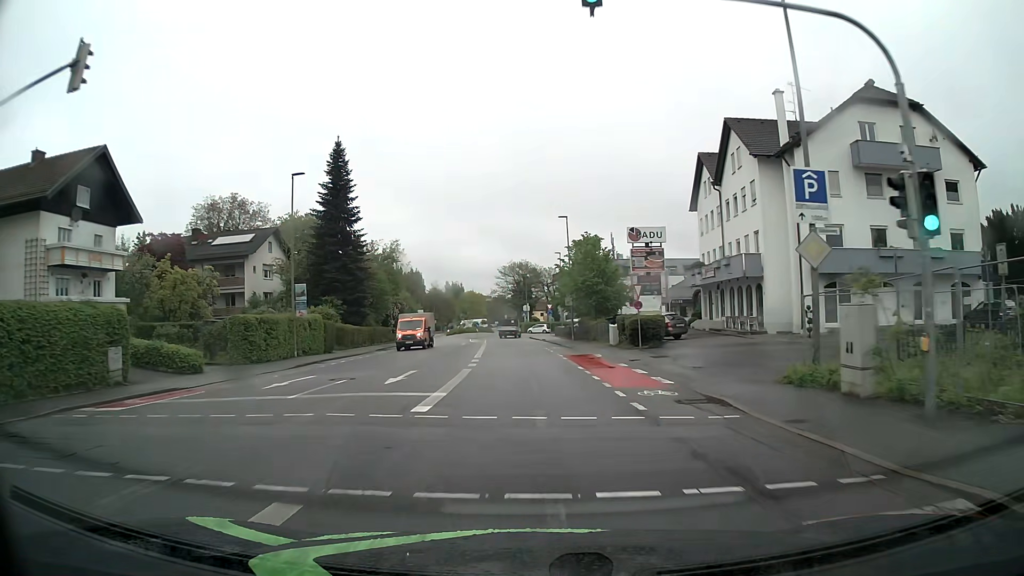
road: tertiary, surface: asphalt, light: Day
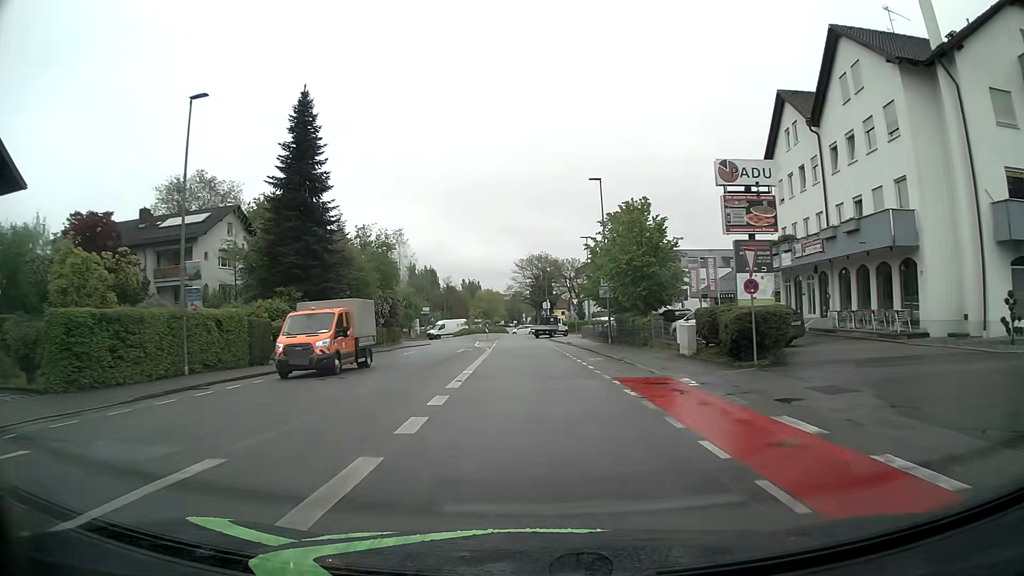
(-0.3, +14.3) m; -2°
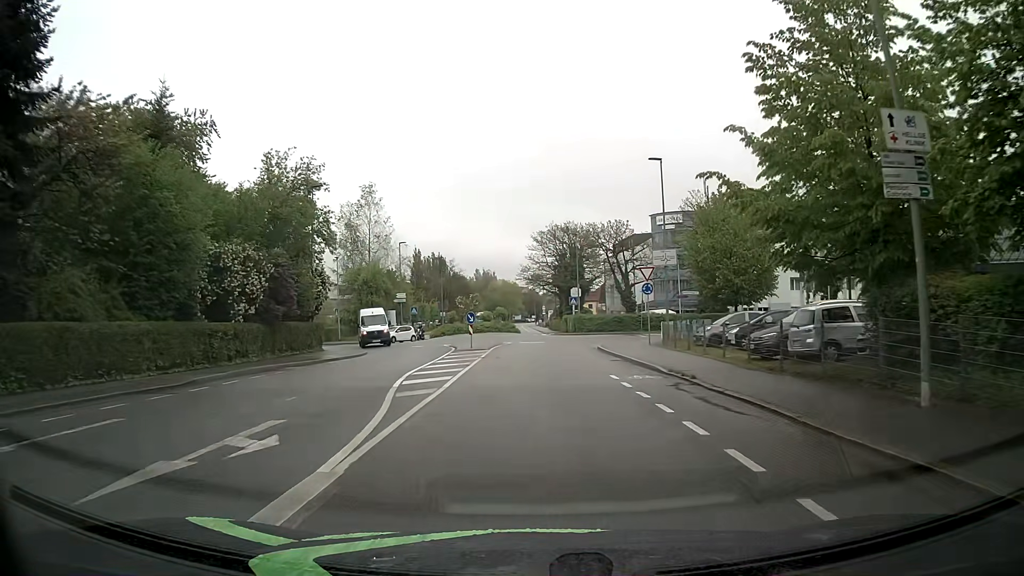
(-0.4, +32.4) m; -1°
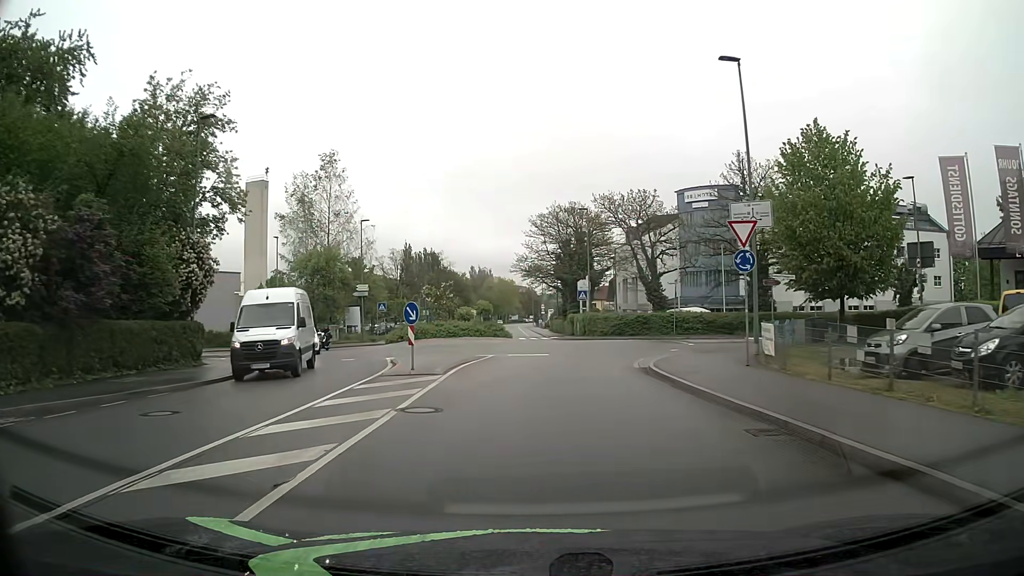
(0.0, +15.4) m; +1°
(0, +10) (0, +20) (+3, +30) (+3, +40) (0, +49) (-2, +59) (-3, +69) (-4, +79) (-4, +89) (-5, +99) m
